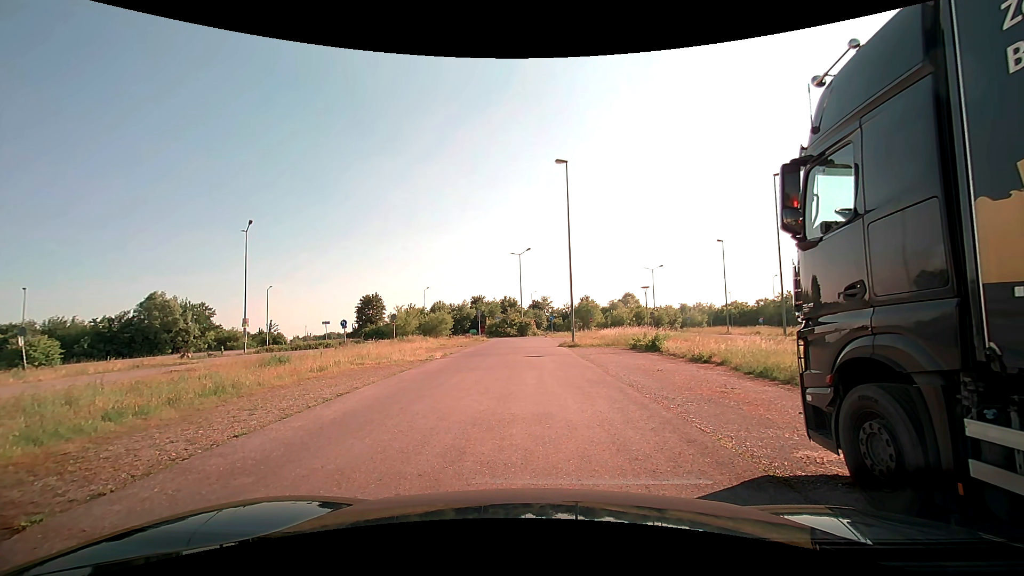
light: Day
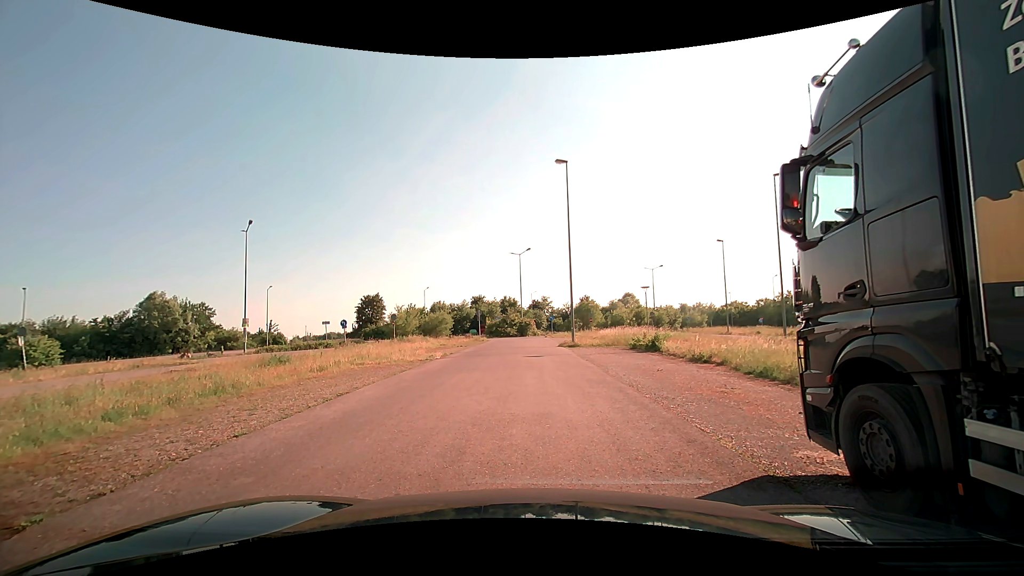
(0.0, 0.0) m; 0°
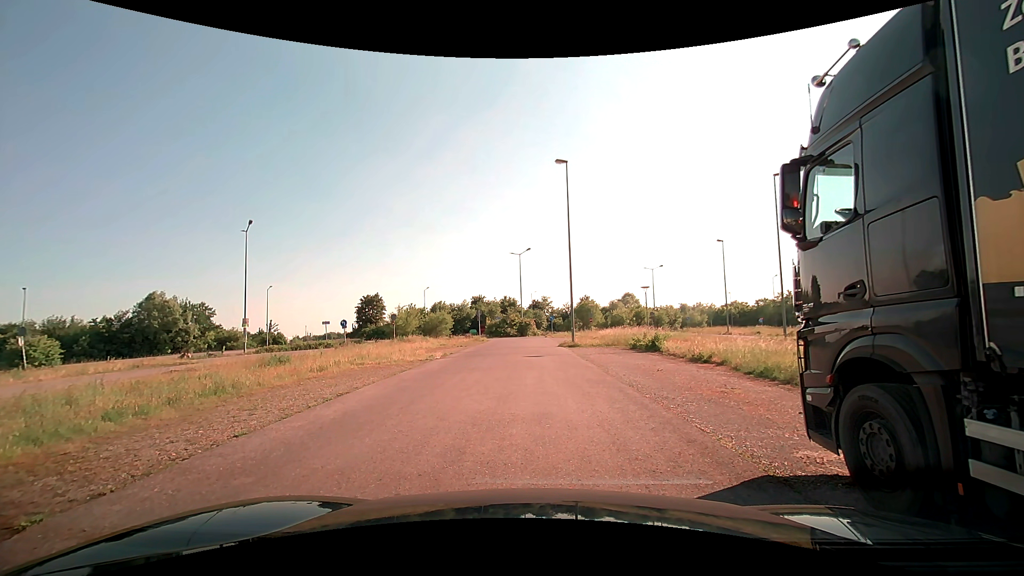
(0.0, 0.0) m; 0°
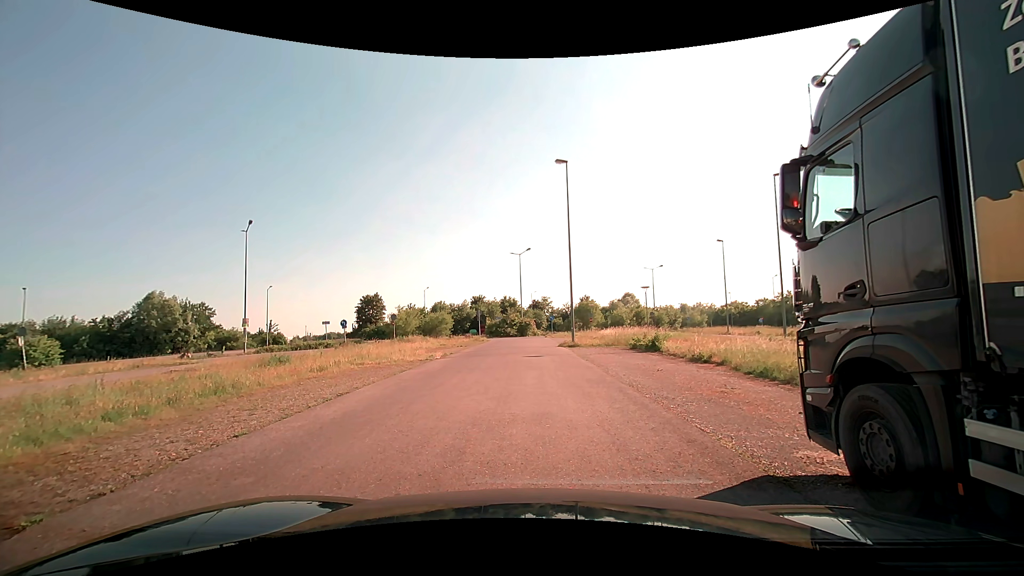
(0.0, 0.0) m; 0°
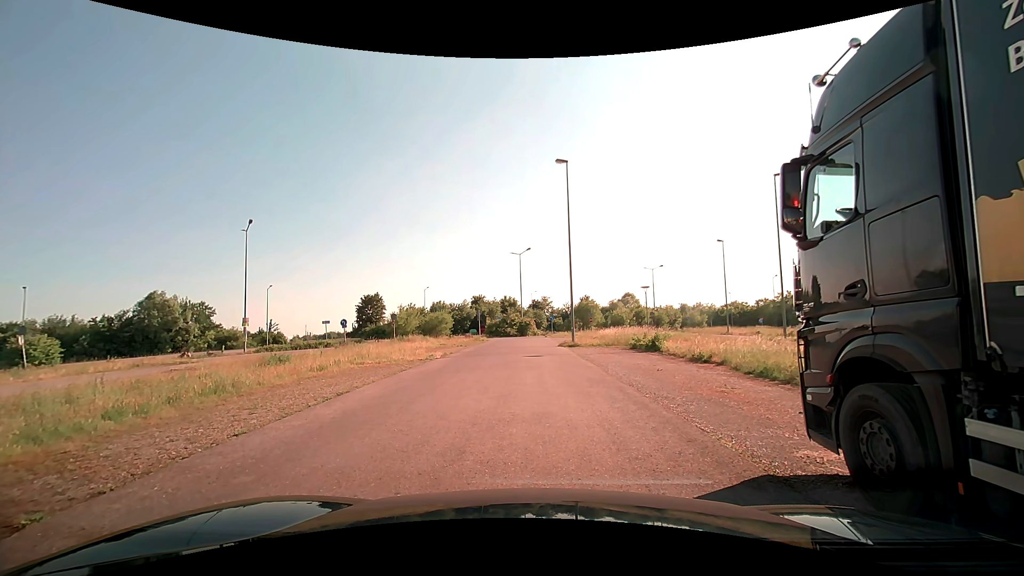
(0.0, 0.0) m; 0°
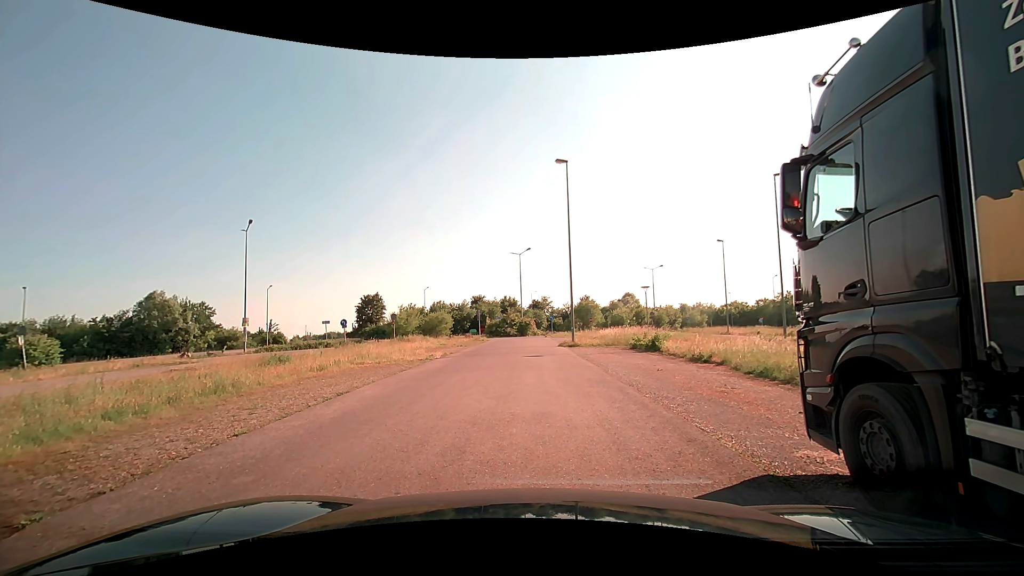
(0.0, 0.0) m; 0°
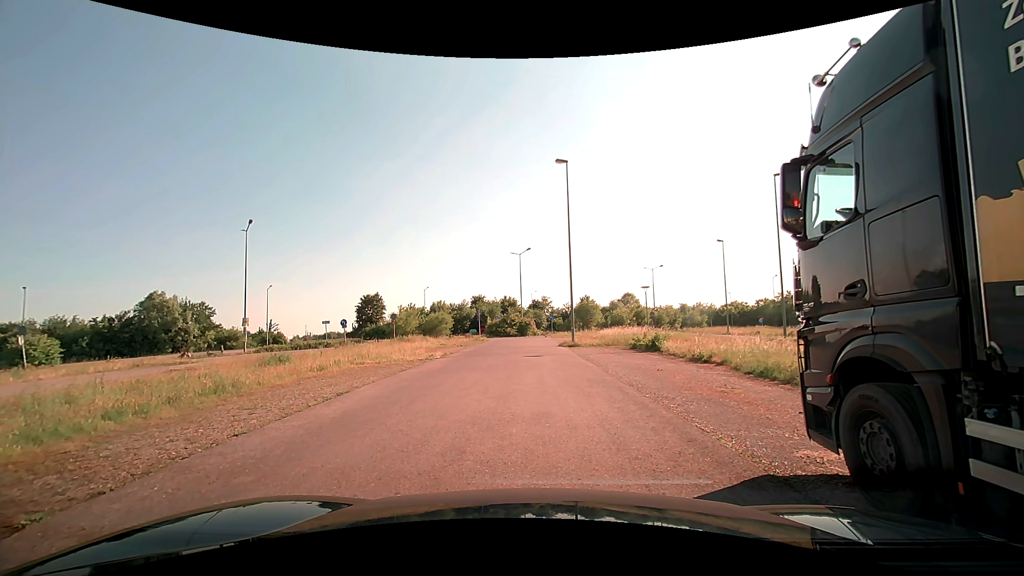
(0.0, 0.0) m; 0°
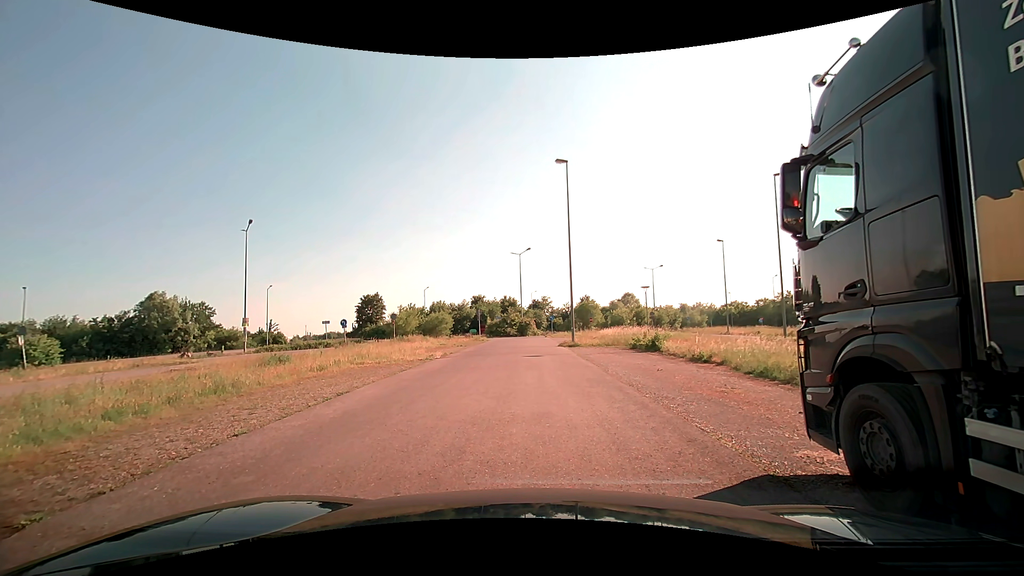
(0.0, 0.0) m; 0°
